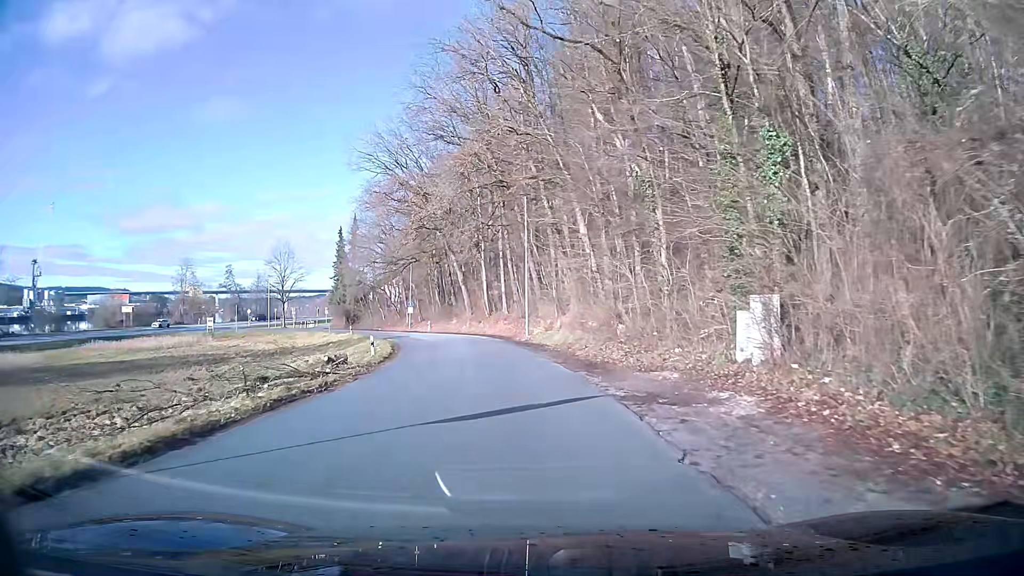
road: tertiary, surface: asphalt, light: Day
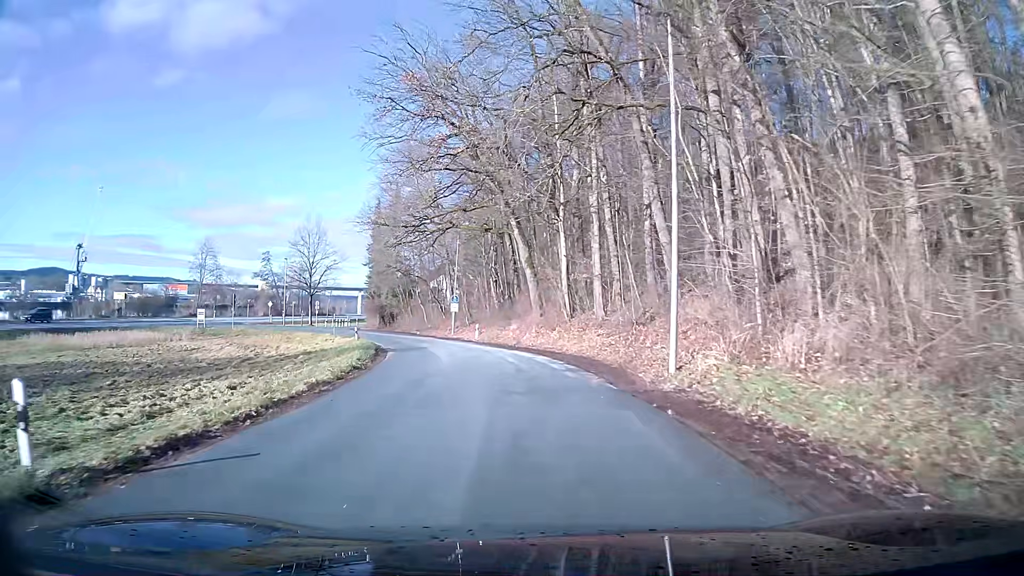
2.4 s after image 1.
(-1.4, +23.7) m; -7°
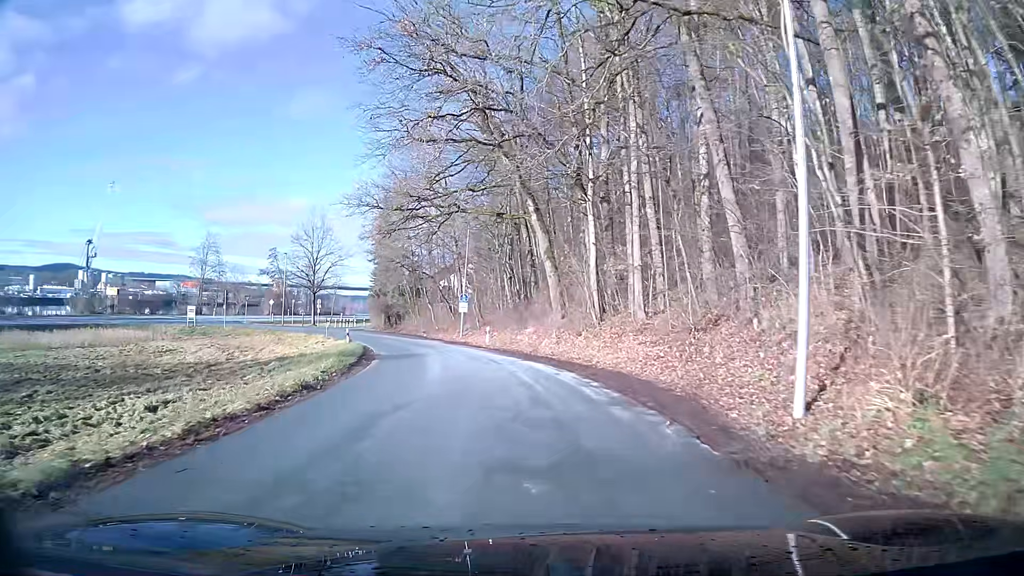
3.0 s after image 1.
(-0.1, +6.1) m; -2°
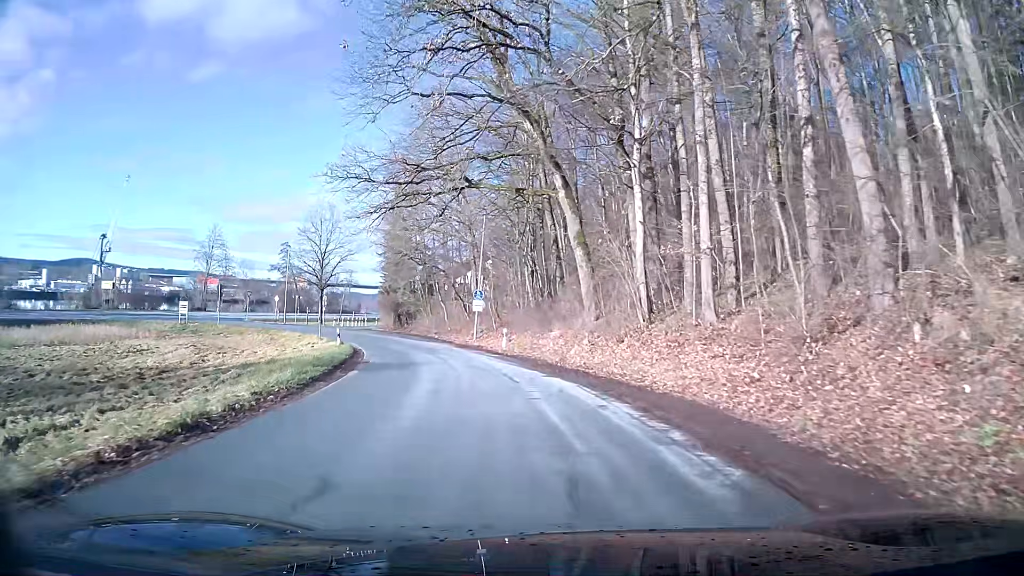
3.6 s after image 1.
(-0.1, +6.1) m; -2°
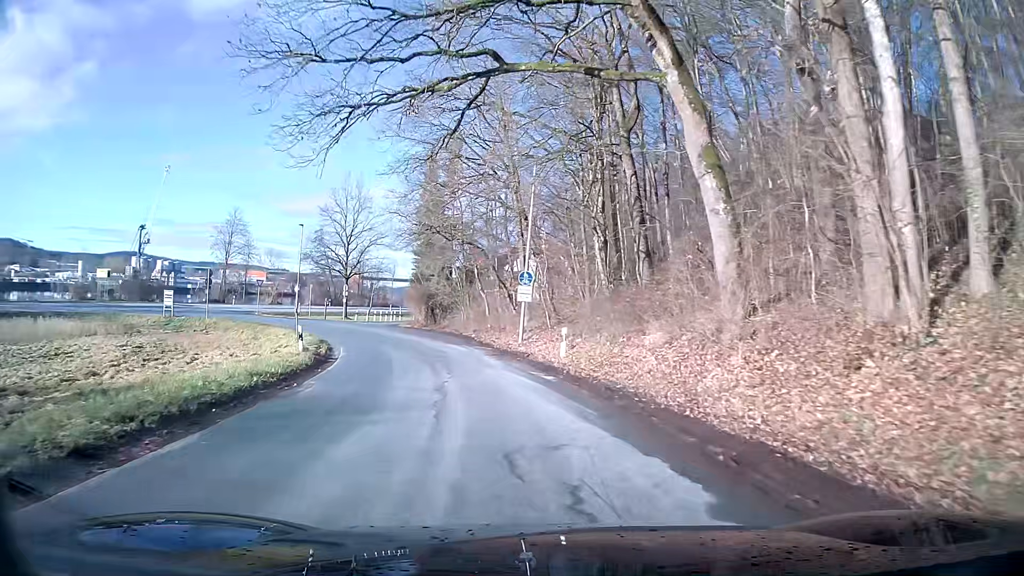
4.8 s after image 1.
(-0.4, +12.3) m; -4°
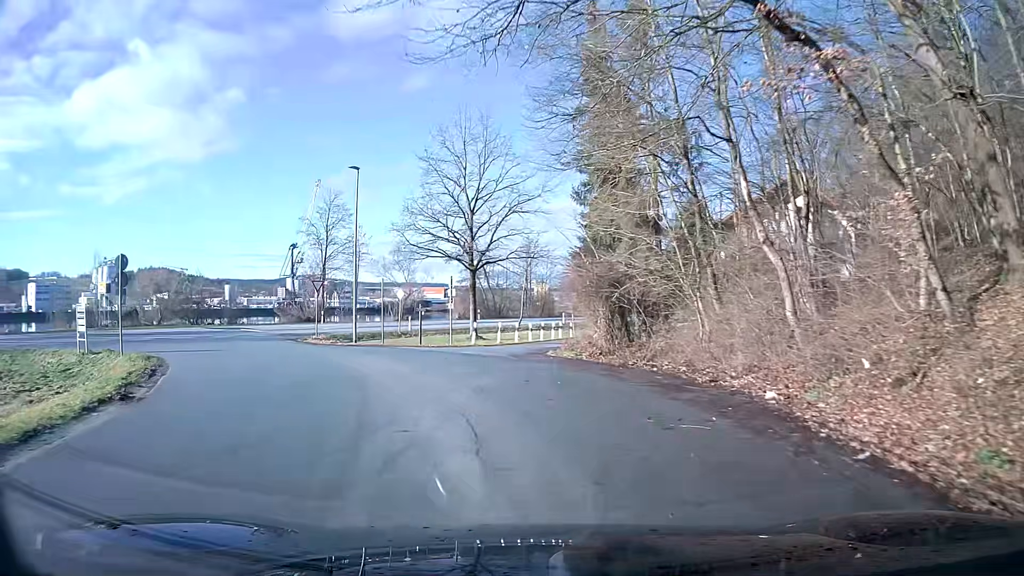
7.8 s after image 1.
(-4.0, +29.2) m; -19°
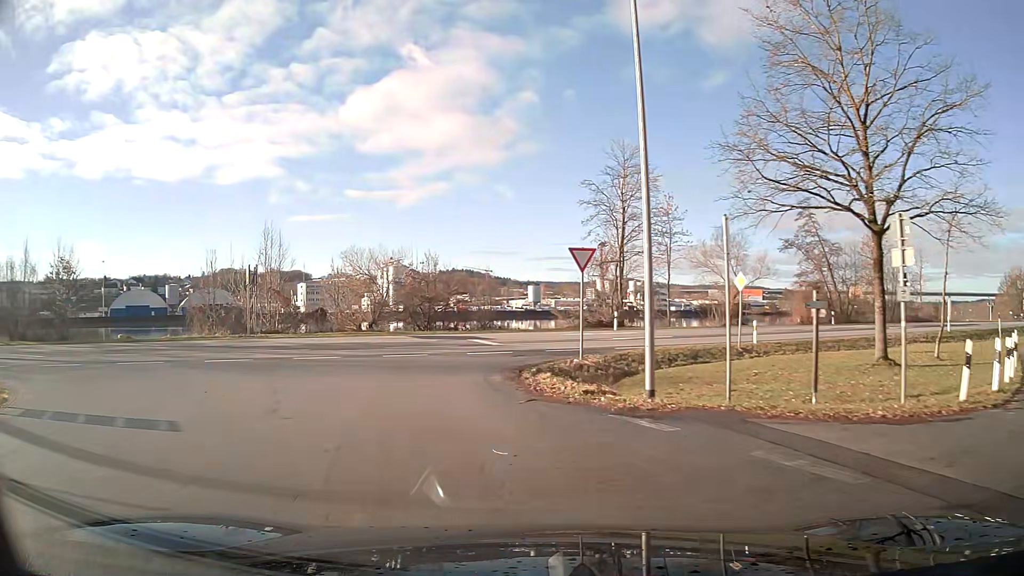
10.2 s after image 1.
(-4.6, +19.5) m; -27°
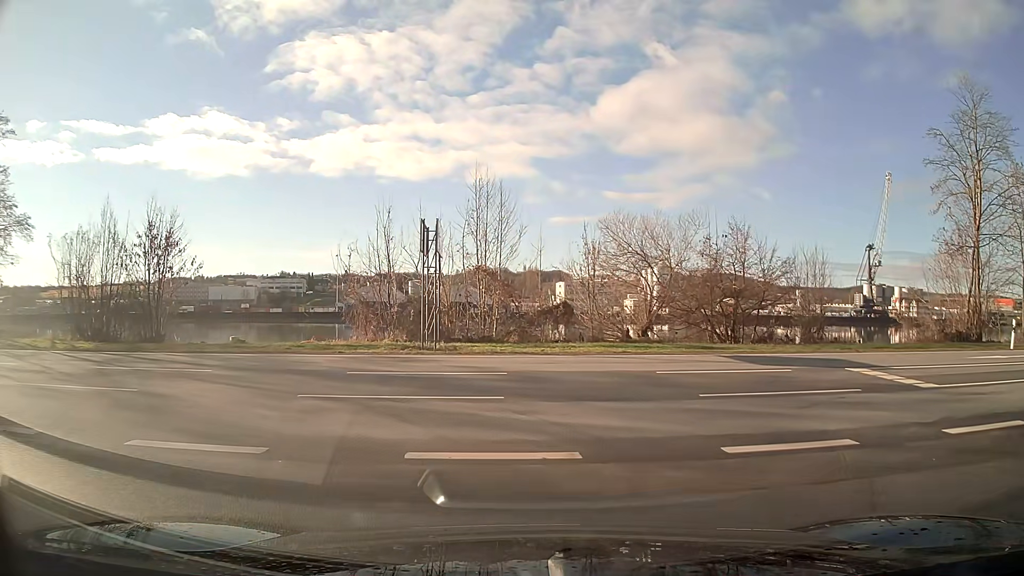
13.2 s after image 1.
(-3.0, +14.9) m; -19°
(-2, +9) (-11, +13) (-21, +14) (-31, +13) (-41, +12) (-51, +12) (-61, +11) (-71, +9) (-81, +8) (-91, +7) m
